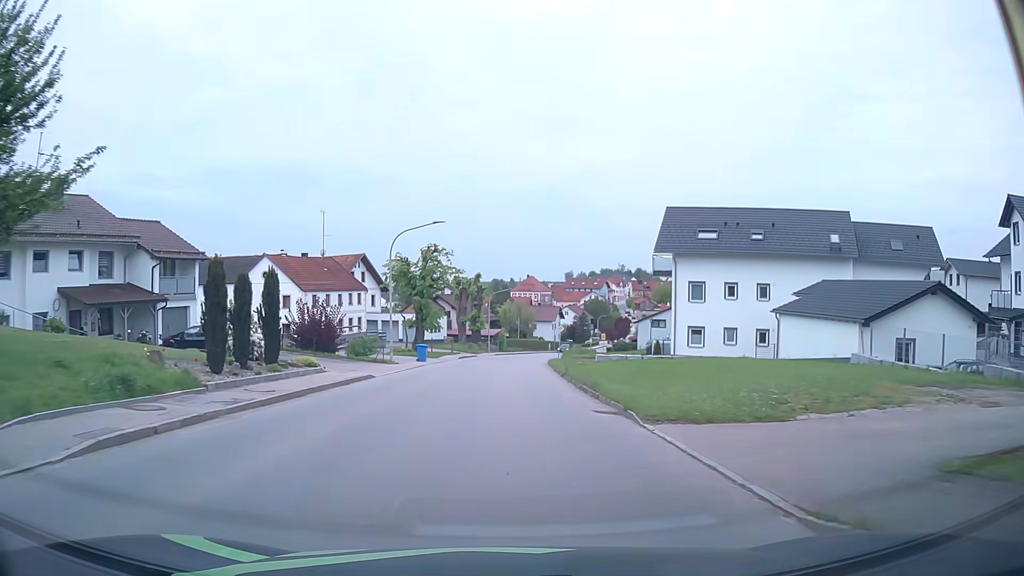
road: tertiary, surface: asphalt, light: Day
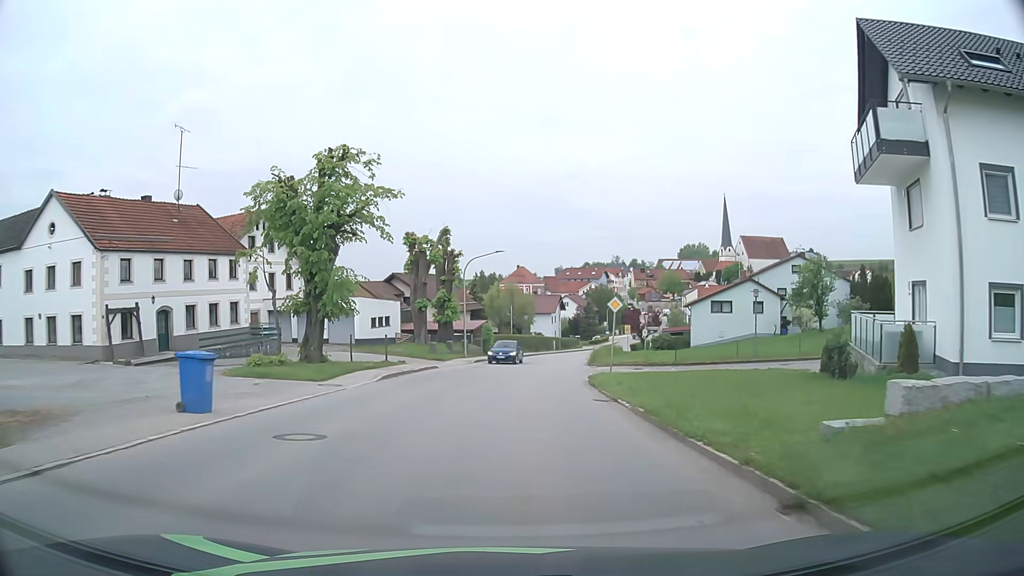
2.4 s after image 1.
(+0.1, +30.6) m; +1°
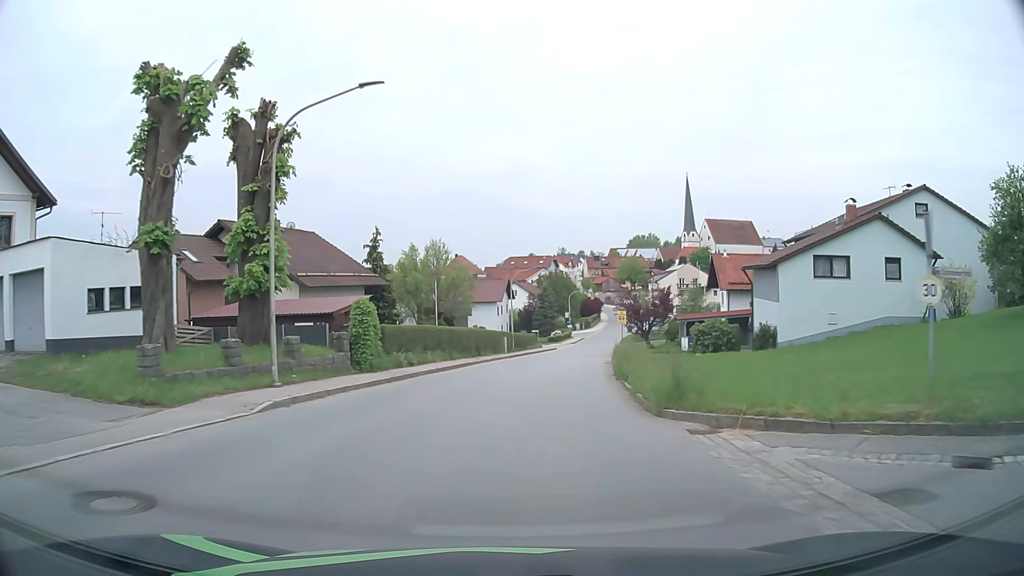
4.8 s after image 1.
(+1.3, +30.5) m; +5°
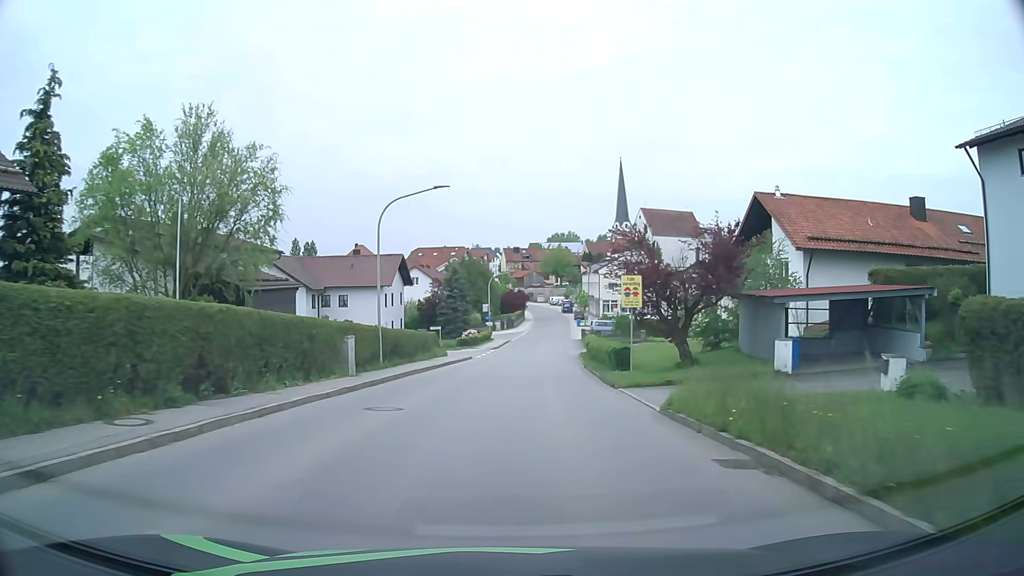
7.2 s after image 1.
(+1.9, +30.5) m; +8°
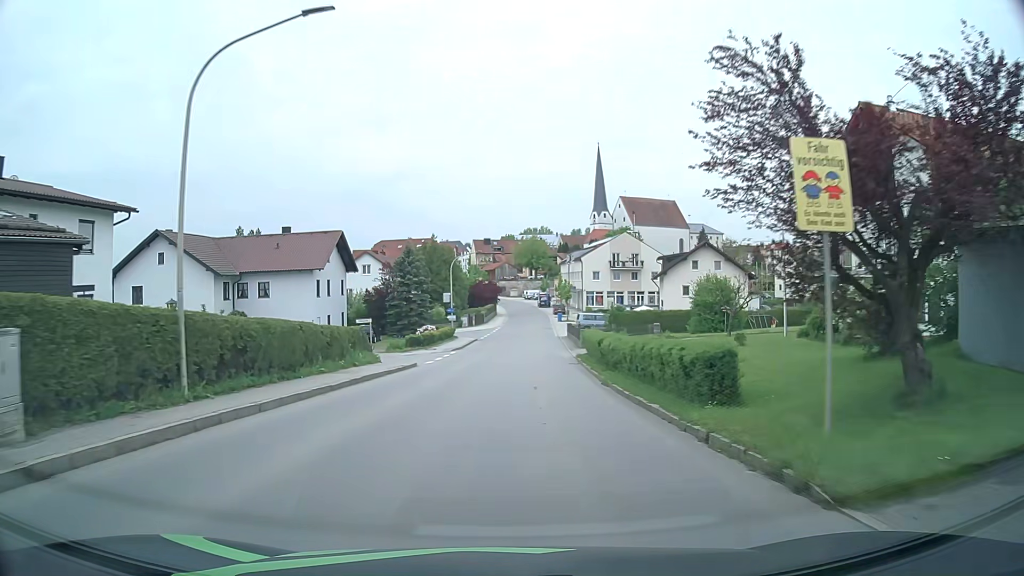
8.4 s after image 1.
(+0.3, +15.2) m; +2°
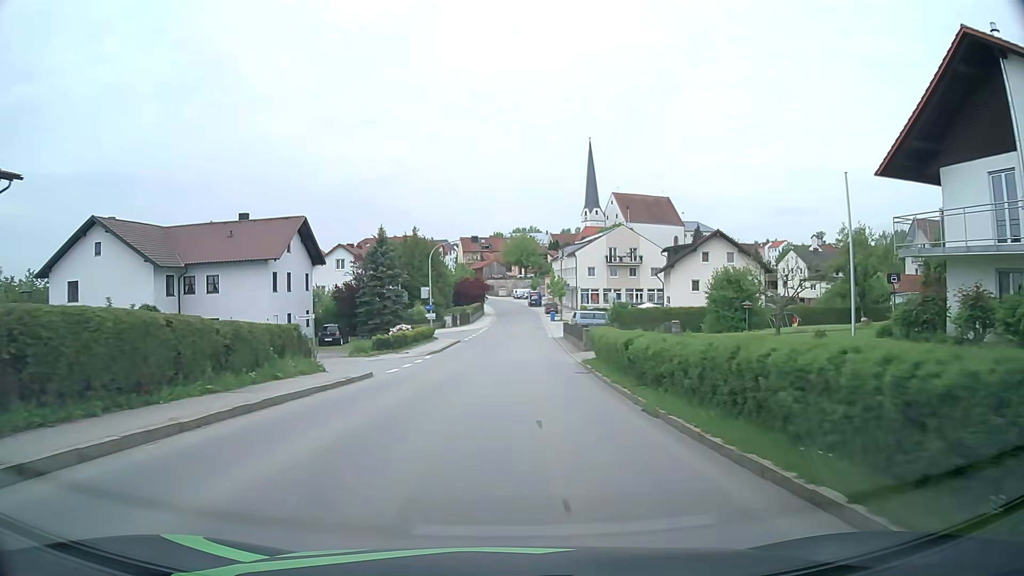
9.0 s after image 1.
(0.0, +7.6) m; +1°
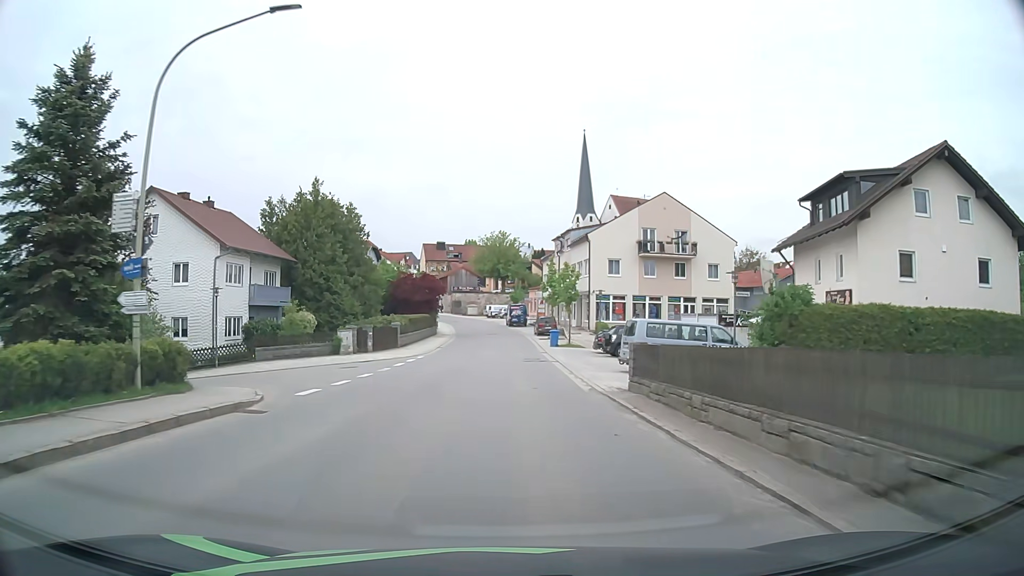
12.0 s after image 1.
(+0.8, +37.9) m; +2°
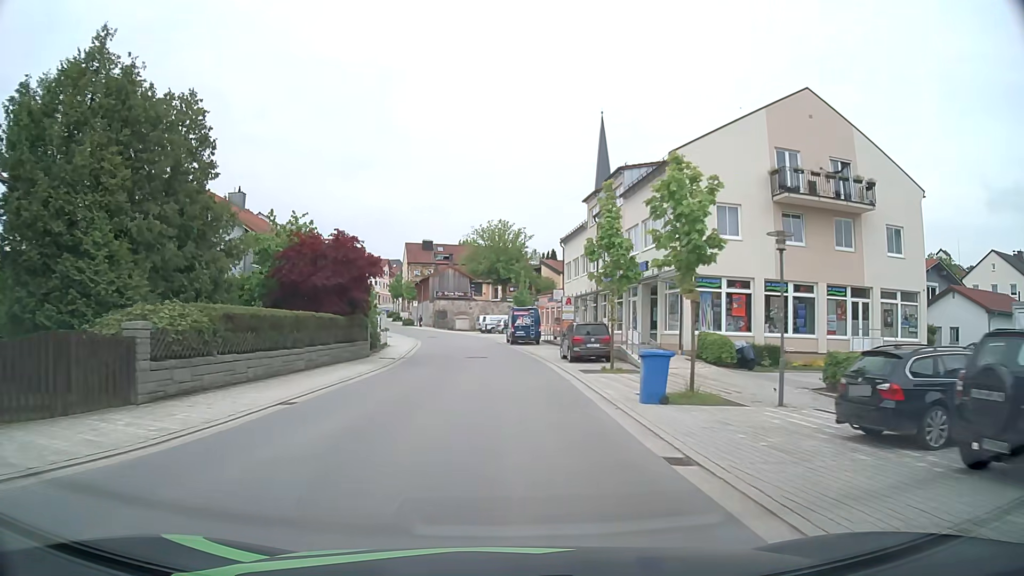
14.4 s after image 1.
(0.0, +30.3) m; -1°
(0, +10) (0, +20) (-1, +30) (-2, +40) (-3, +50) (-5, +60) (-7, +69) (-11, +79) (-15, +88) (-18, +97) m
